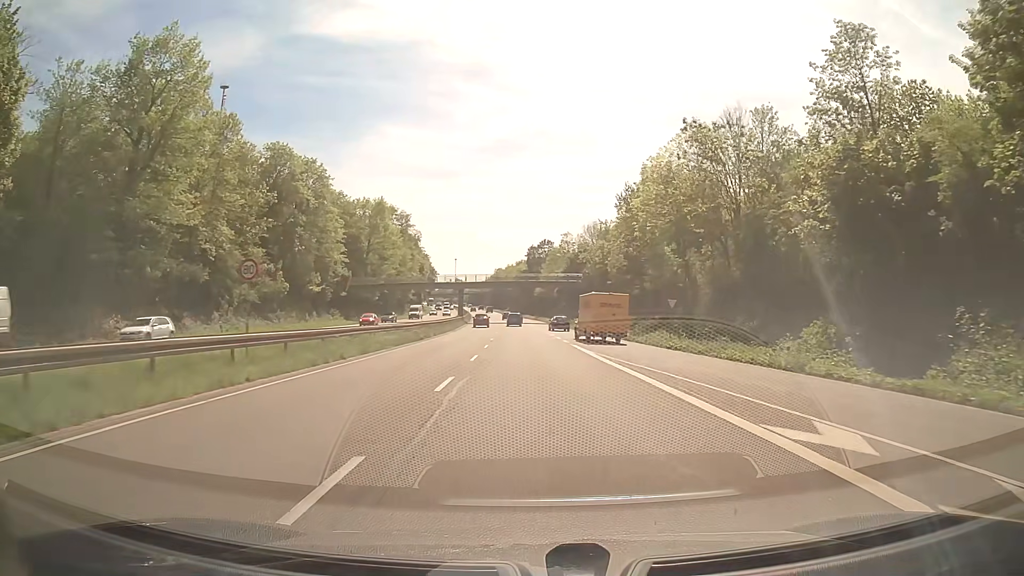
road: trunk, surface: asphalt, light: Day
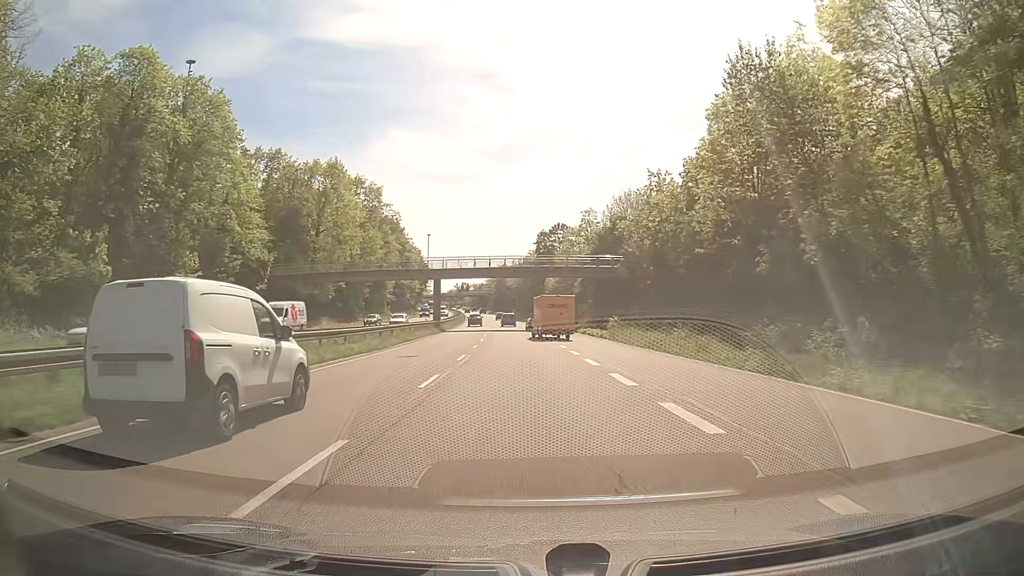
(-0.2, +35.0) m; -1°
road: trunk_link
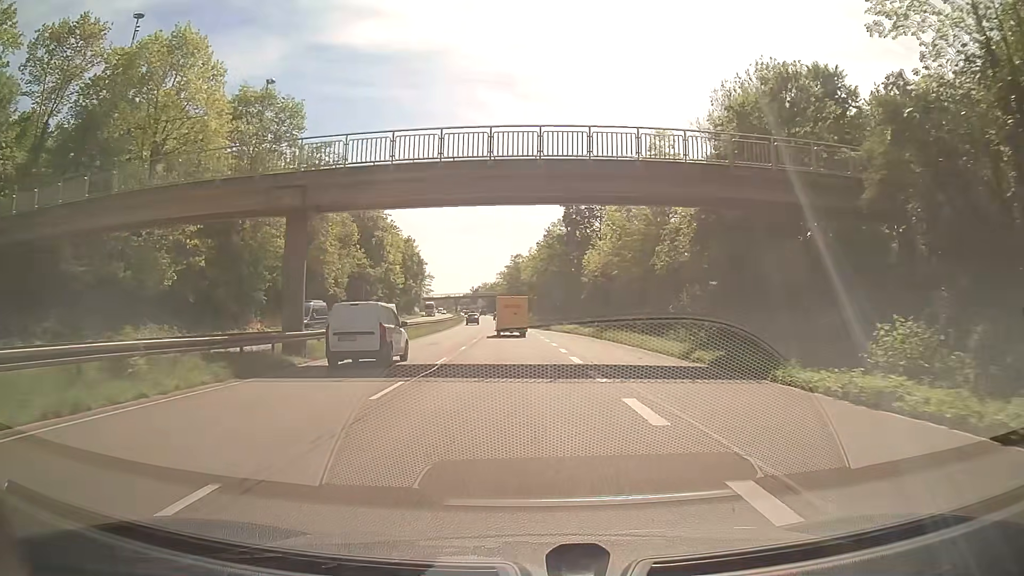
(-0.6, +47.1) m; -2°
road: trunk
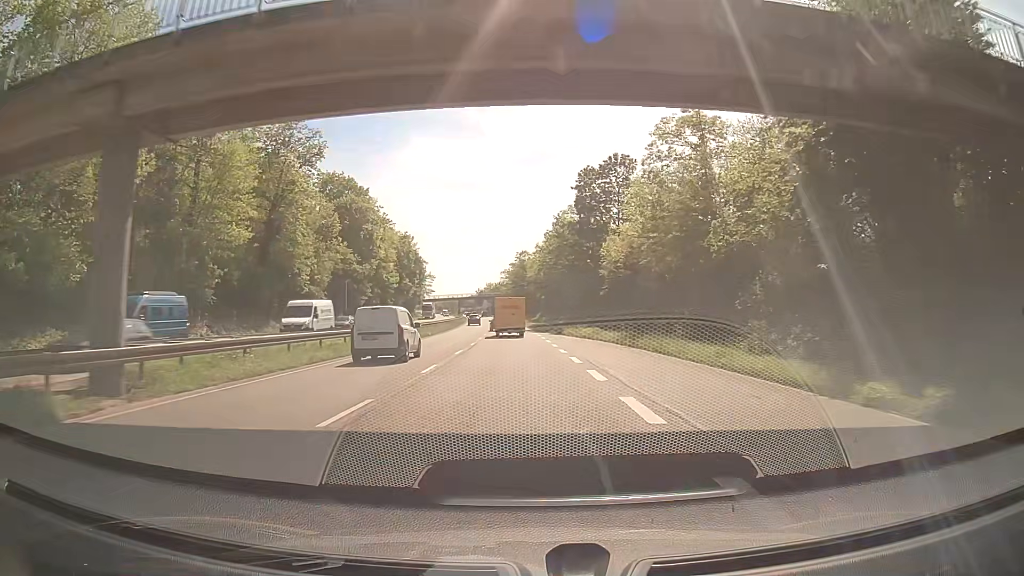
(0.0, +11.8) m; 0°
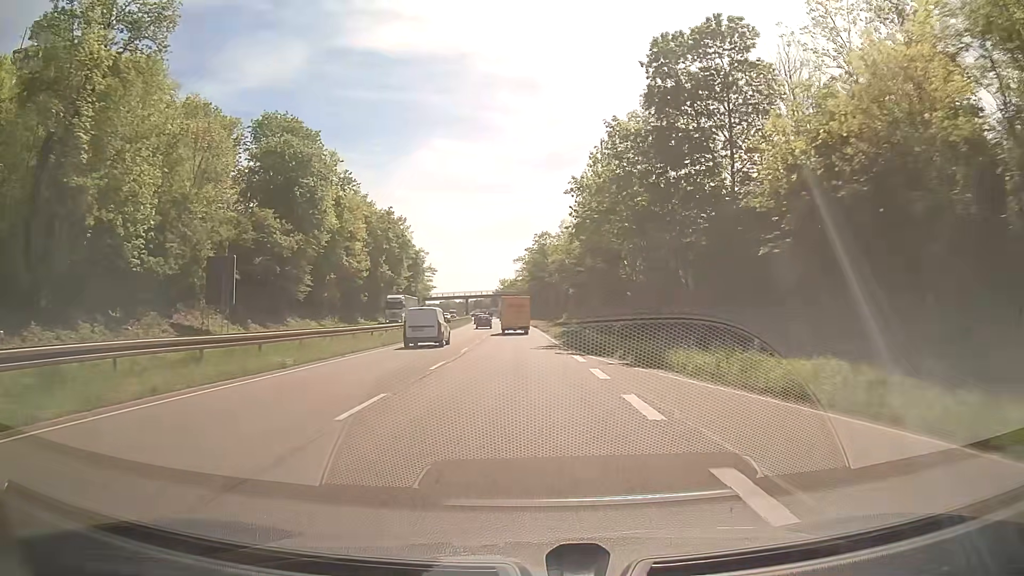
(-0.6, +35.4) m; -2°
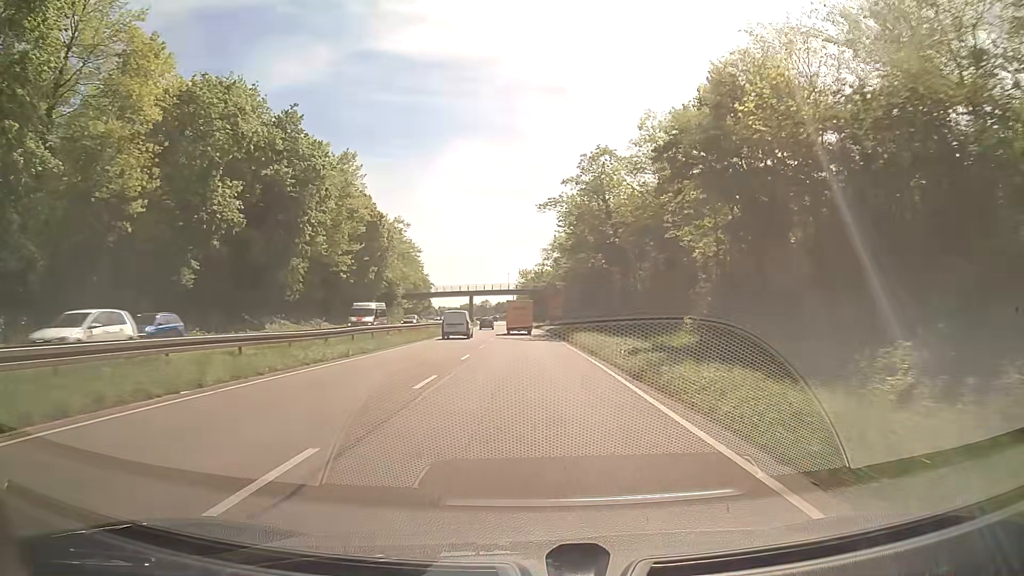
(-1.2, +58.9) m; -2°
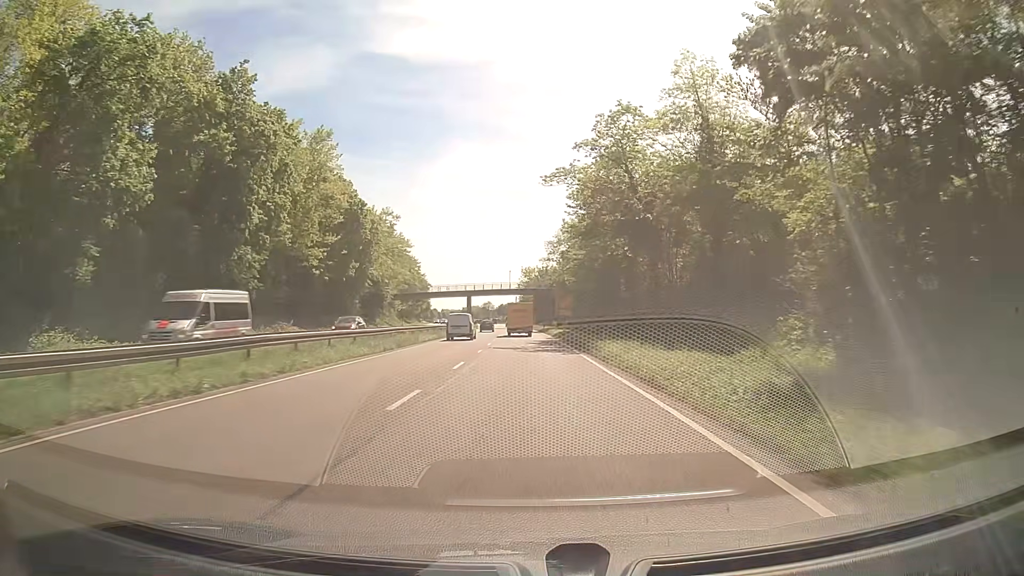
(-0.1, +11.7) m; 0°
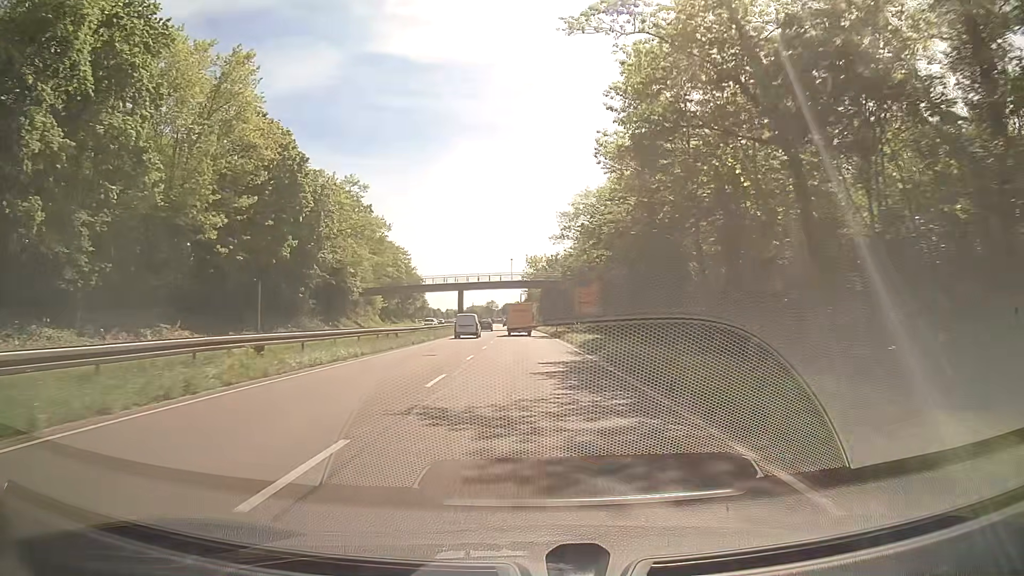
(-0.3, +23.4) m; -1°
(0, +10) (0, +20) (0, +30) (0, +40) (0, +50) (-1, +60) (-1, +70) (-1, +80) (-2, +90) (-2, +100) m
